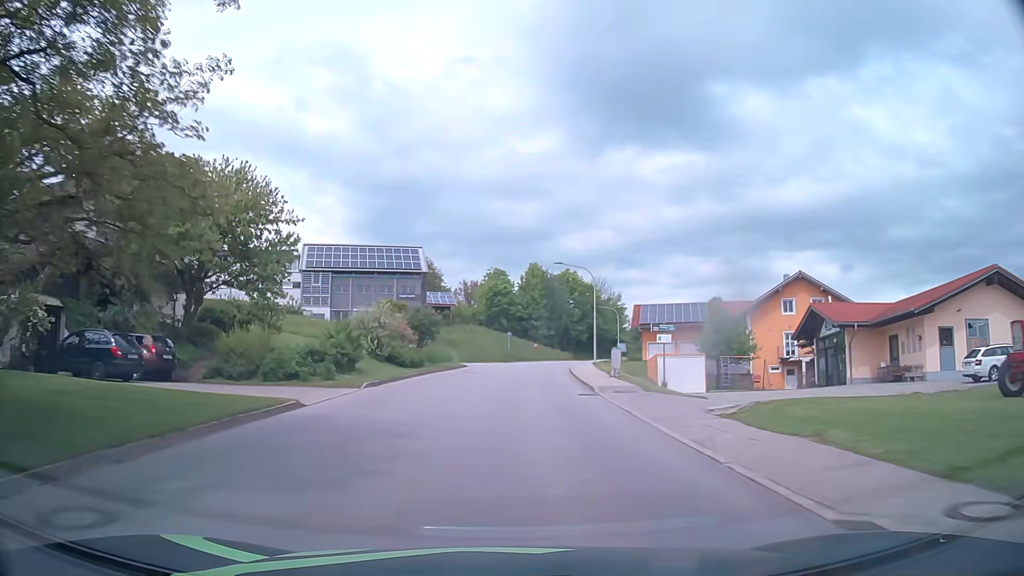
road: tertiary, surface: asphalt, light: Day
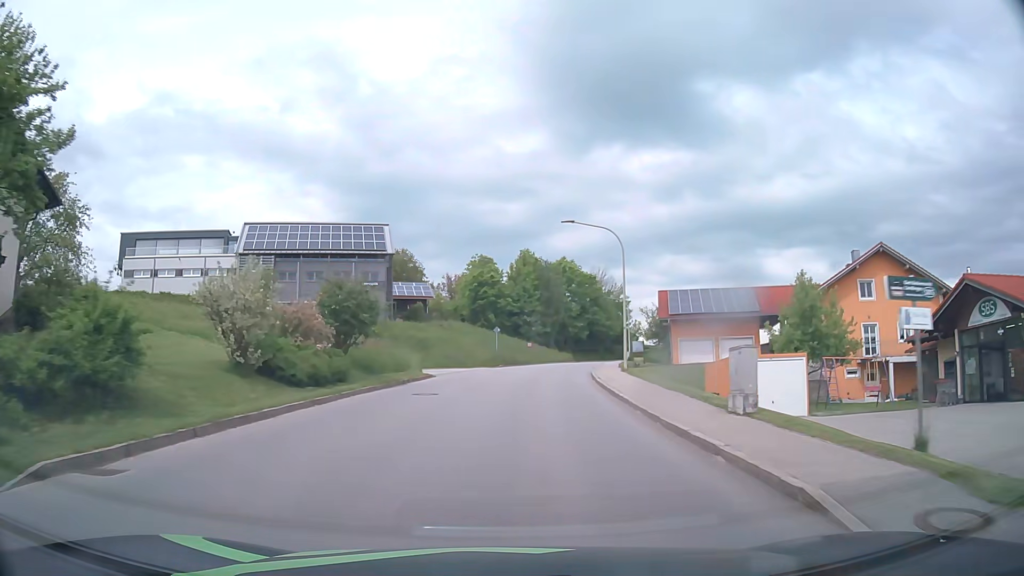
(-0.1, +15.9) m; 0°
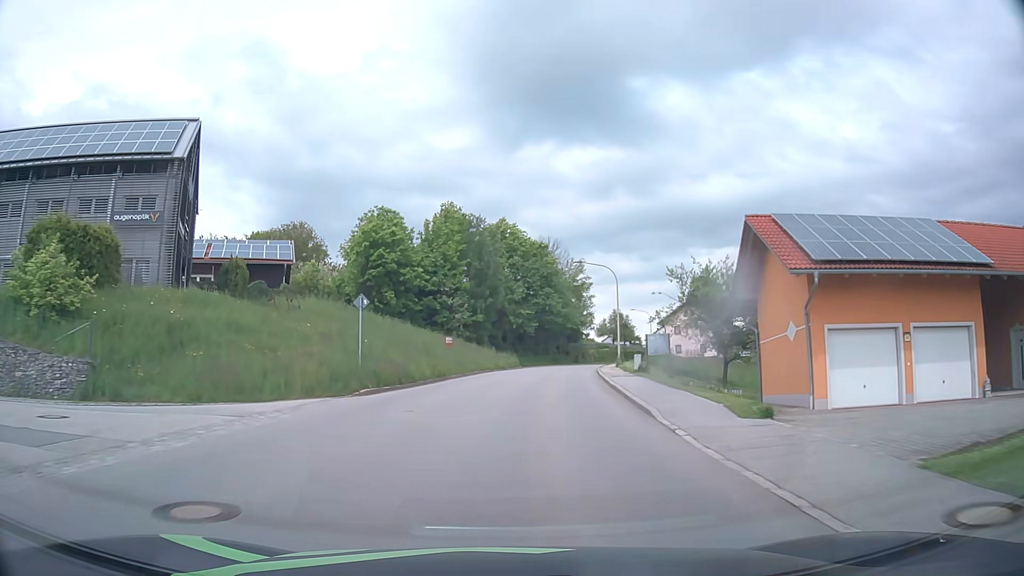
(+1.5, +31.7) m; +6°
(0, +10) (+1, +20) (+2, +30) (+3, +40) (+5, +50) (+7, +60) (+9, +69) (+12, +79) (+15, +88) (+18, +98) m
